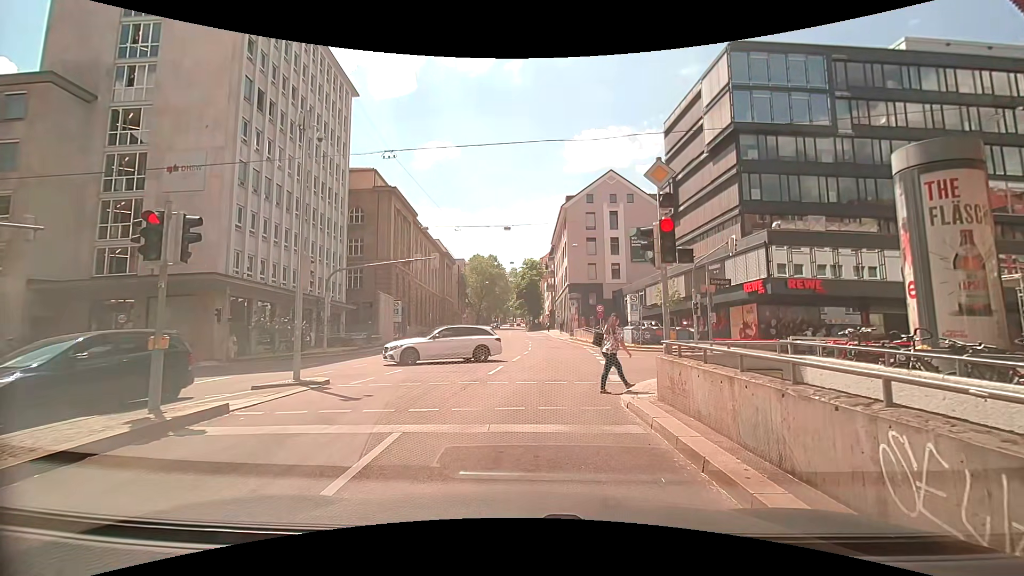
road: secondary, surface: asphalt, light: Day
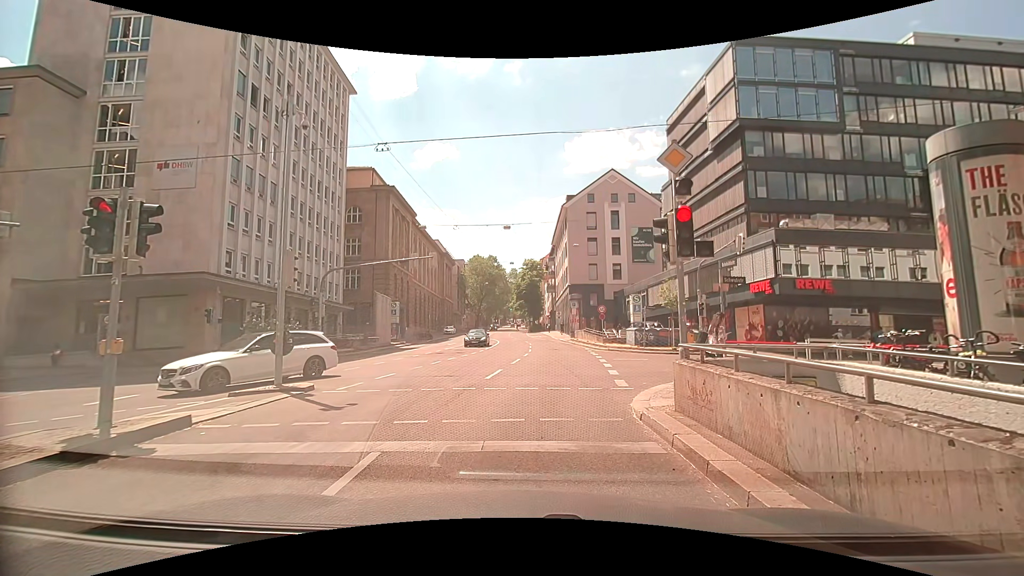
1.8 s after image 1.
(0.0, +0.9) m; 0°
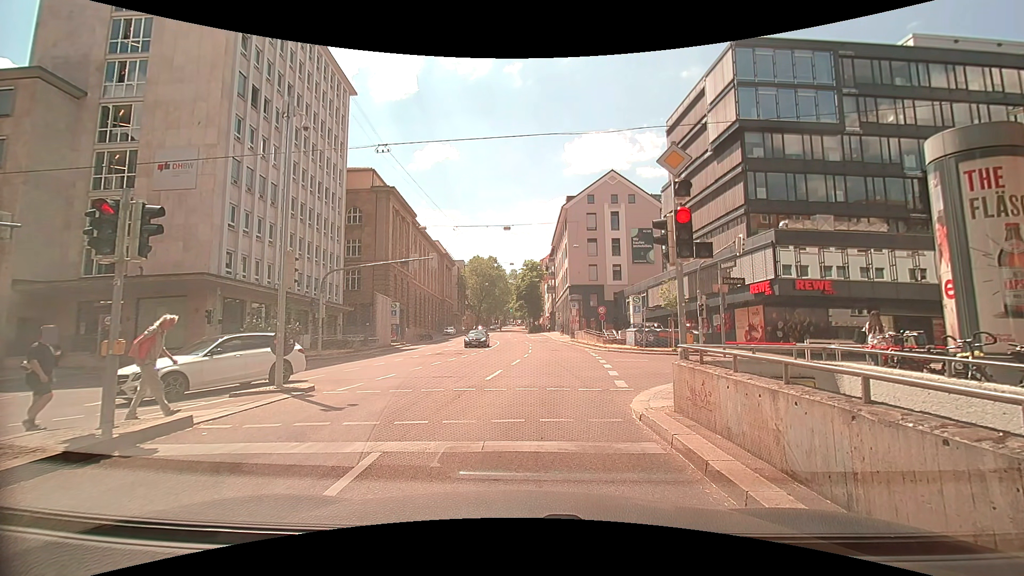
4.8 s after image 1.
(0.0, +0.1) m; 0°
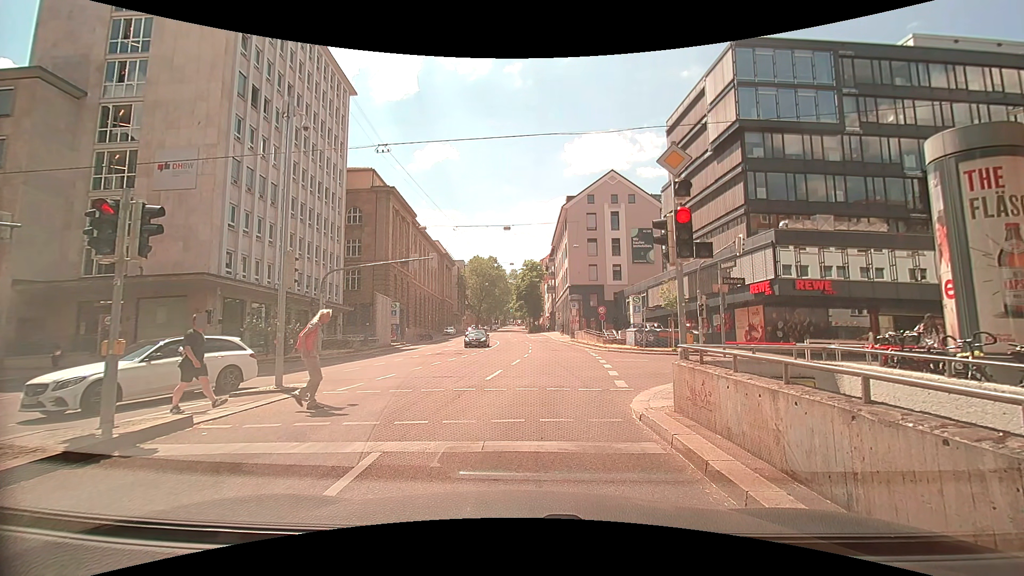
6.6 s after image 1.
(0.0, 0.0) m; 0°
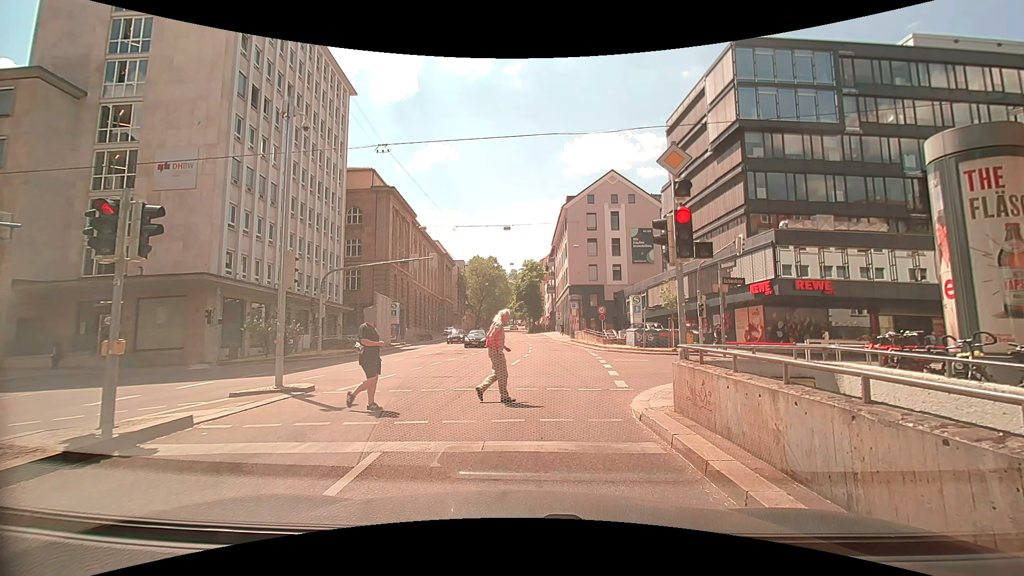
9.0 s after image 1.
(0.0, 0.0) m; 0°
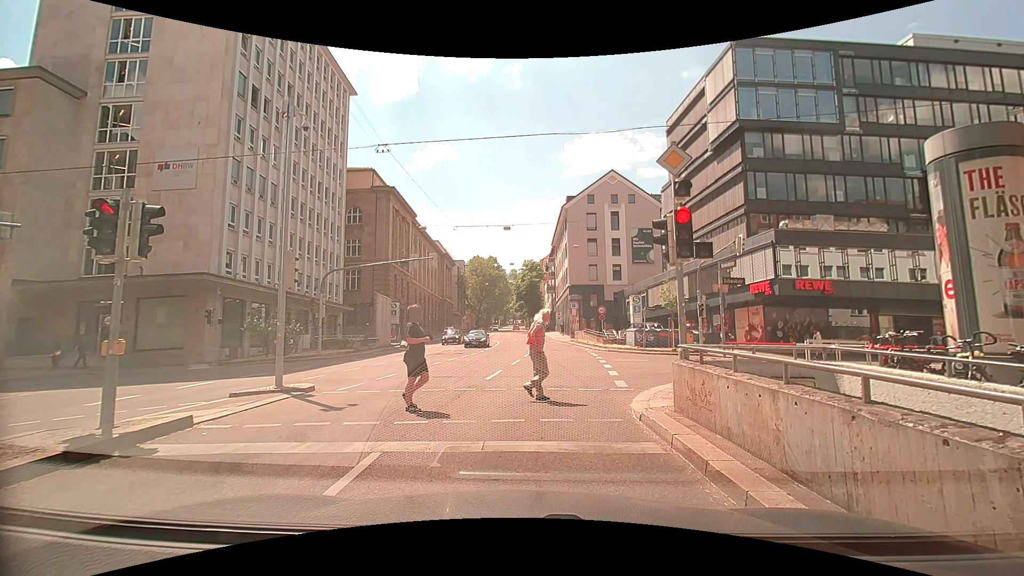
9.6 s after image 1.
(0.0, 0.0) m; 0°
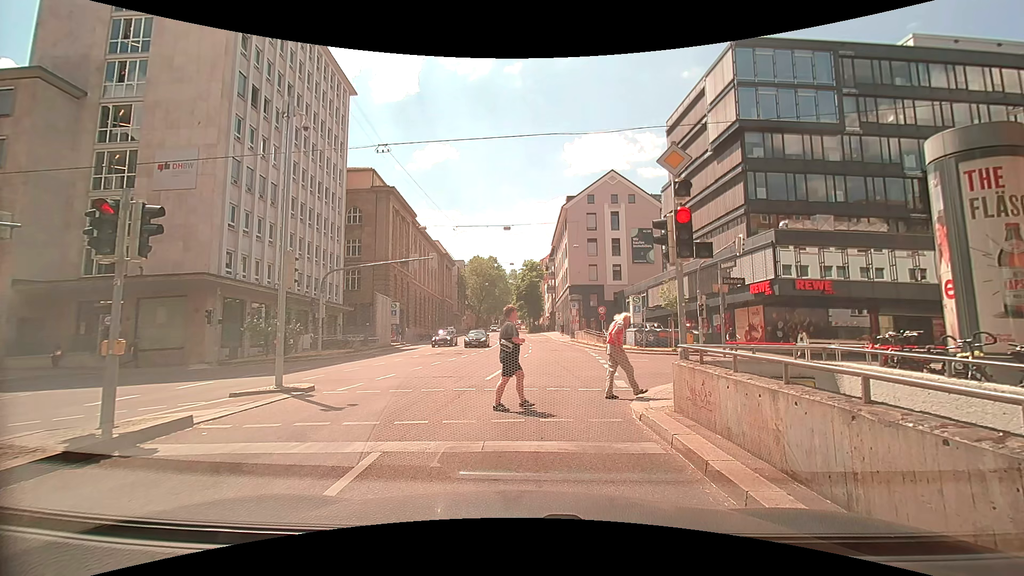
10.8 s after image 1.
(0.0, 0.0) m; 0°
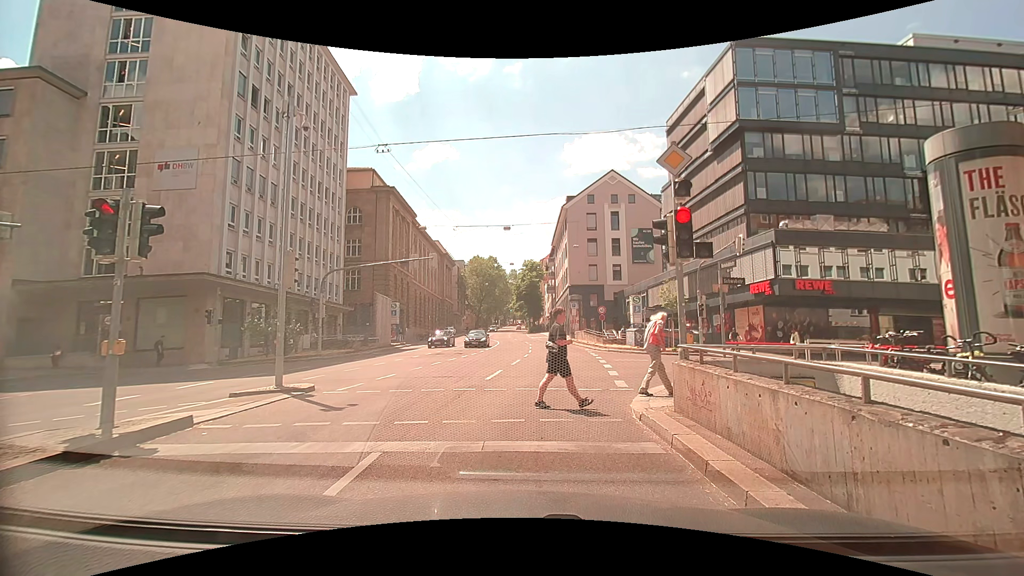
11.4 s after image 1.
(0.0, 0.0) m; 0°
